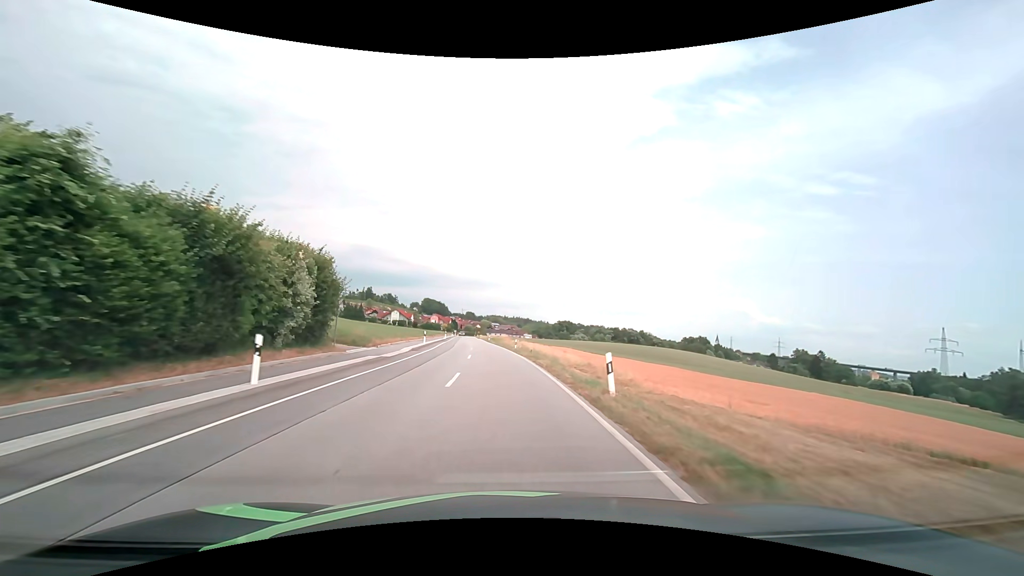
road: secondary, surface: asphalt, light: Day
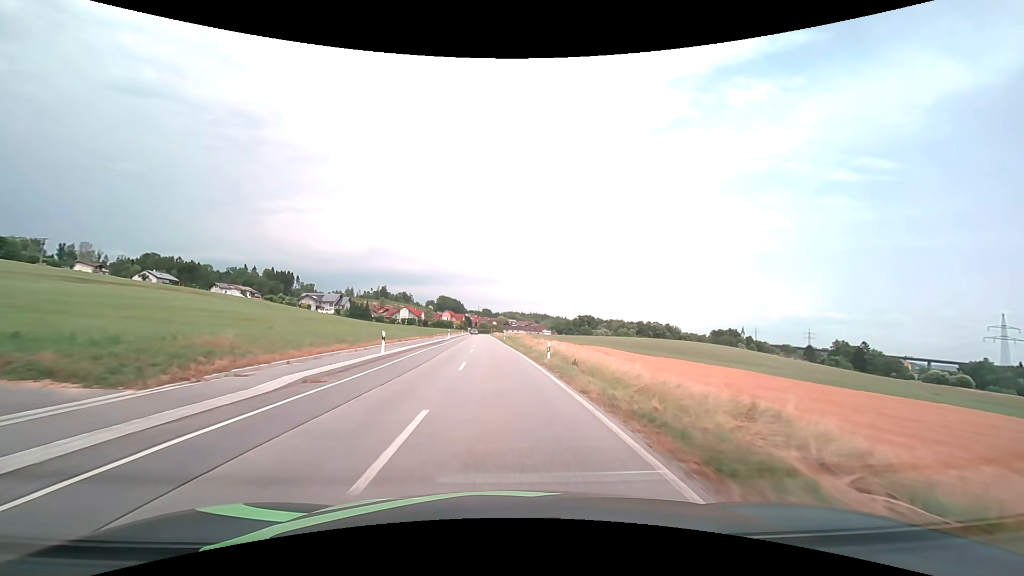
(-0.3, +19.7) m; -2°
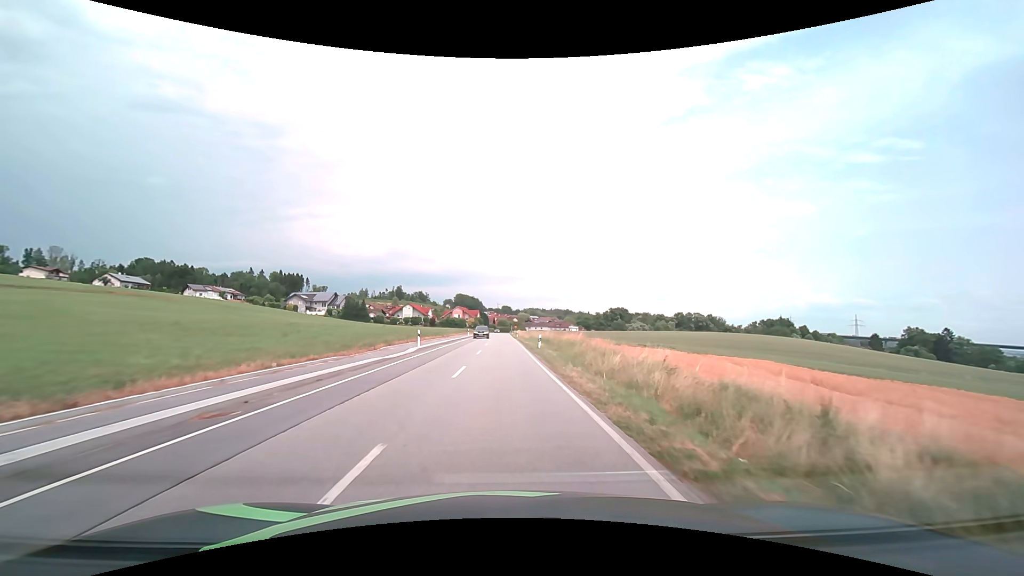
(-1.0, +38.5) m; -2°
